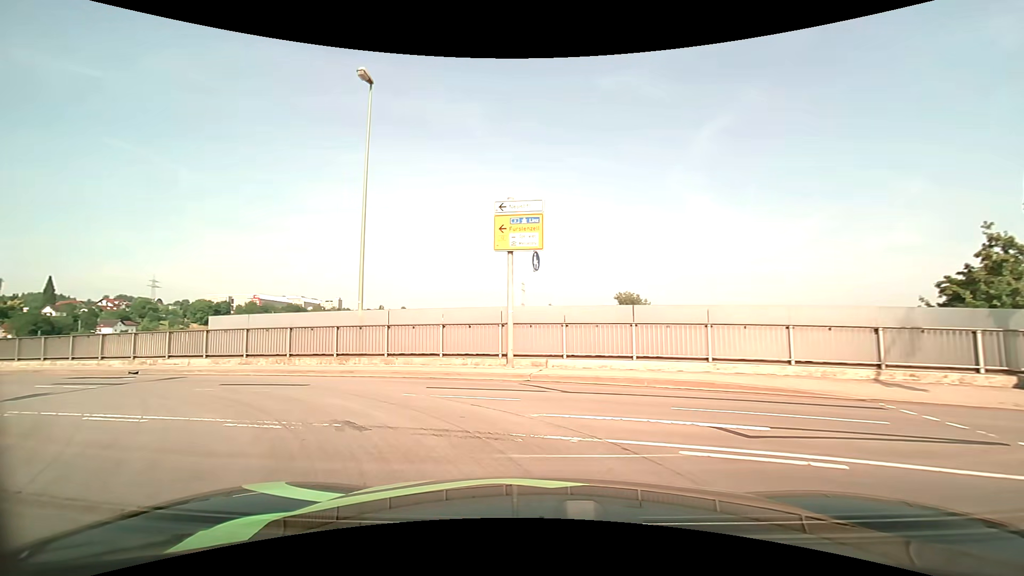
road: primary_link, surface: asphalt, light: Day
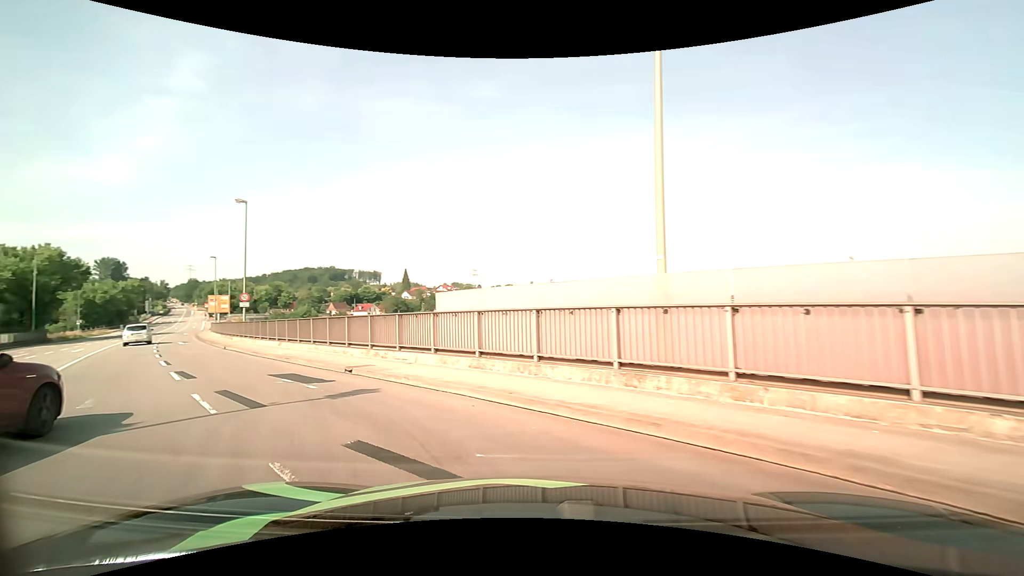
(-2.4, +9.2) m; -32°
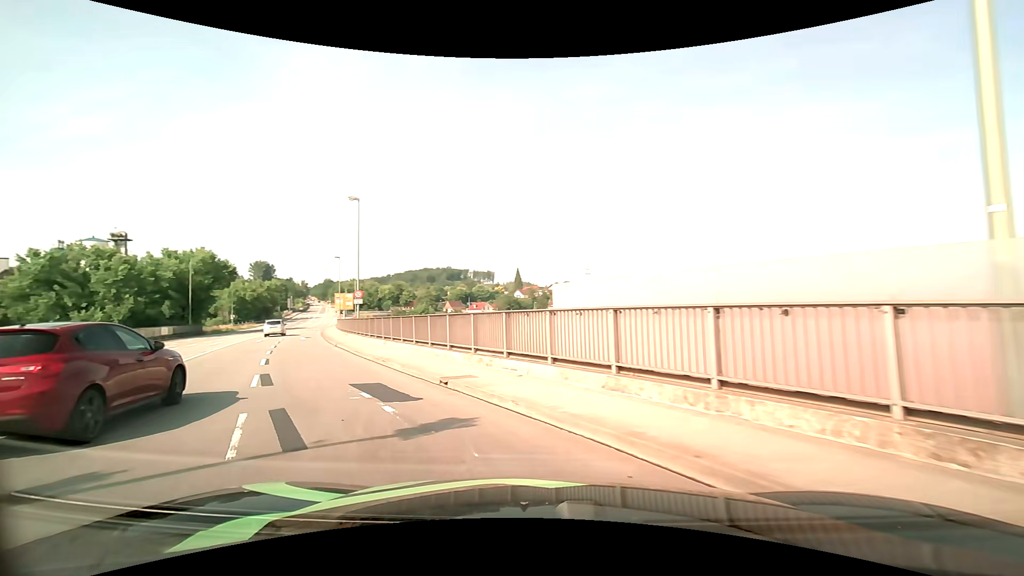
(-0.4, +3.3) m; -13°
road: primary
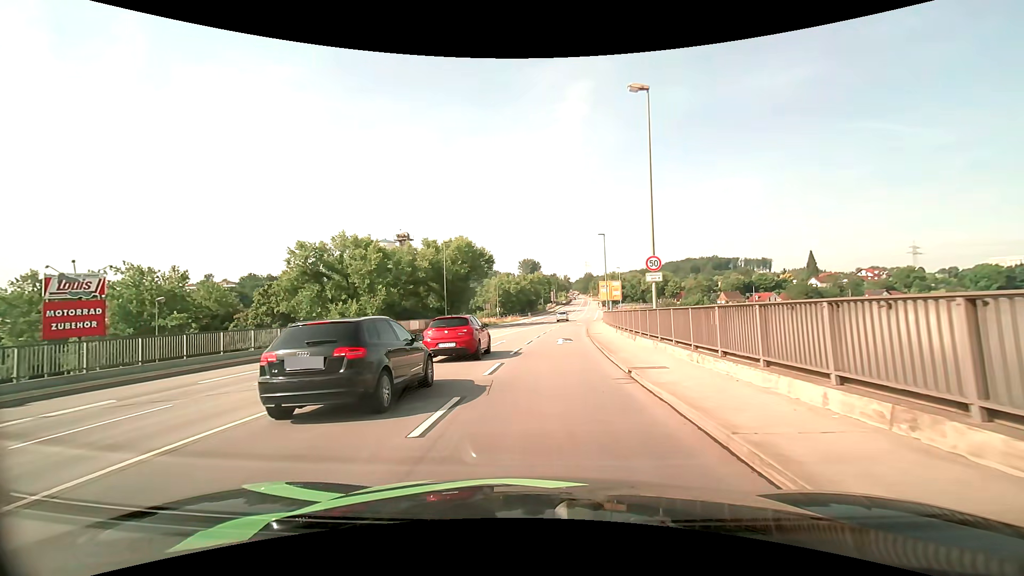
(-6.7, +17.0) m; -29°
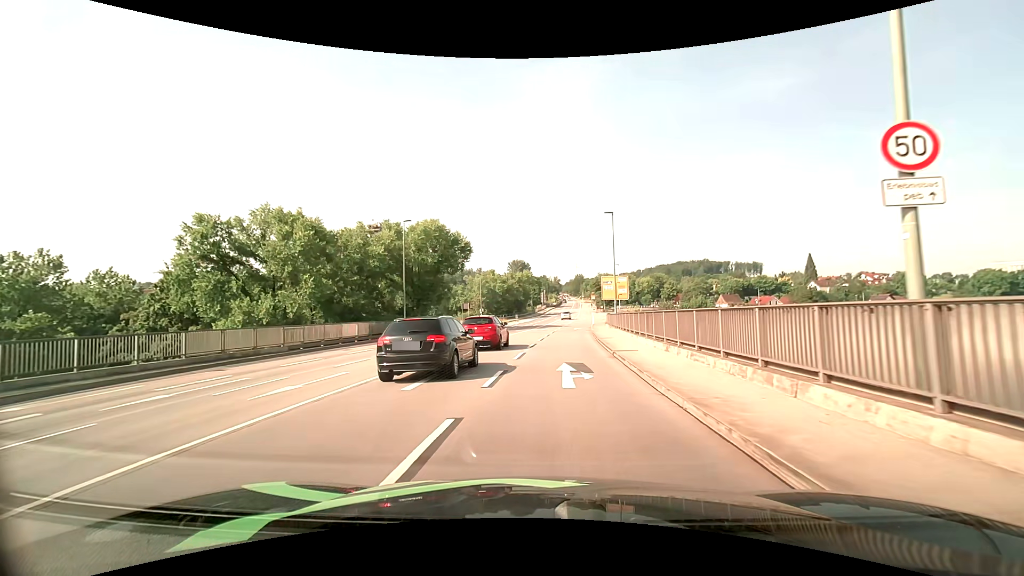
(+0.1, +13.9) m; +1°
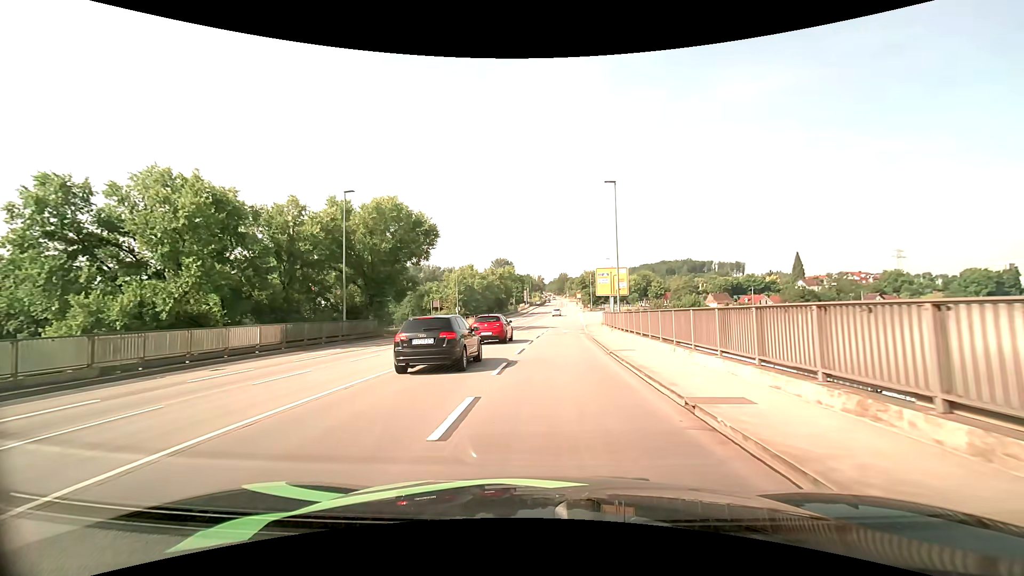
(+0.1, +10.3) m; +2°
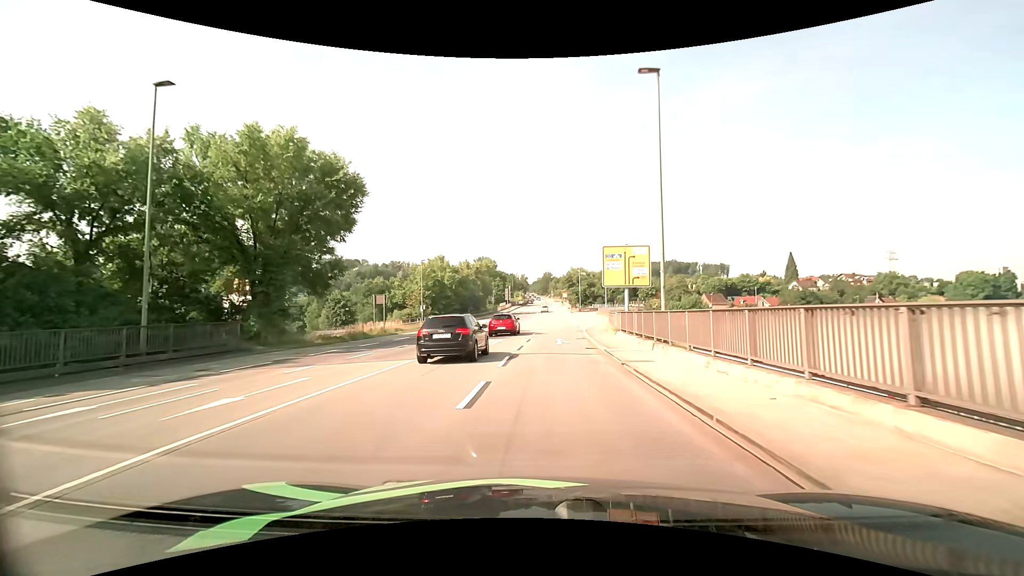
(+0.3, +16.1) m; +2°
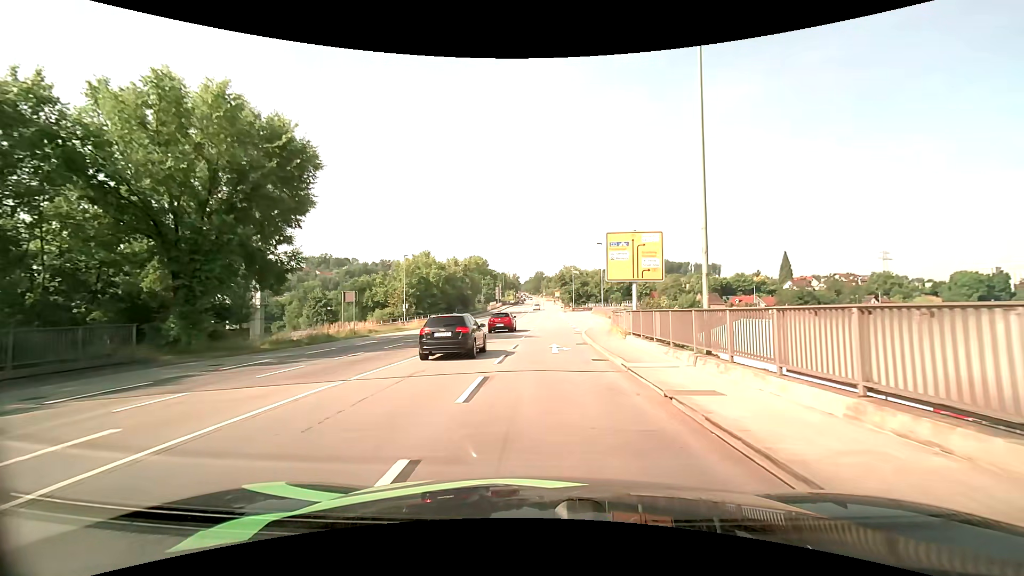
(0.0, +5.5) m; +1°
(0, +10) (0, +20) (0, +30) (+1, +40) (+1, +50) (+1, +60) (+2, +70) (+2, +80) (+2, +90) (+2, +100) m
